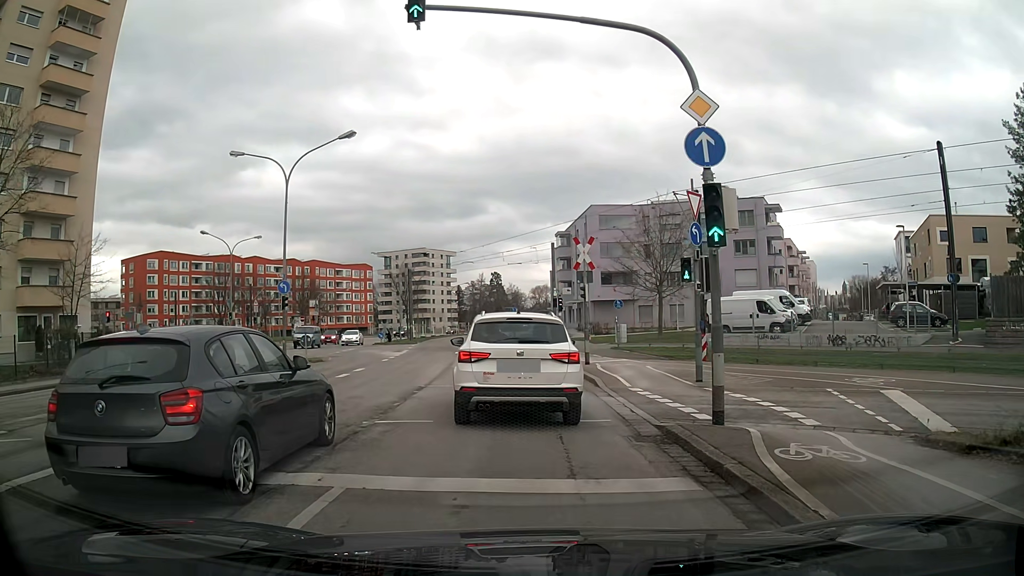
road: secondary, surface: asphalt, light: Day
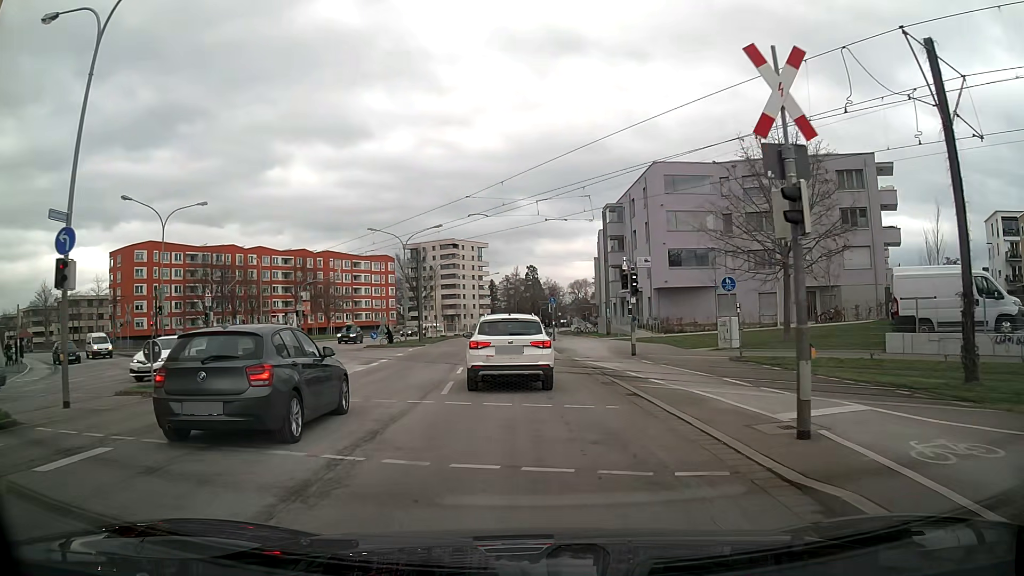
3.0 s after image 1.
(-0.7, +18.0) m; -4°
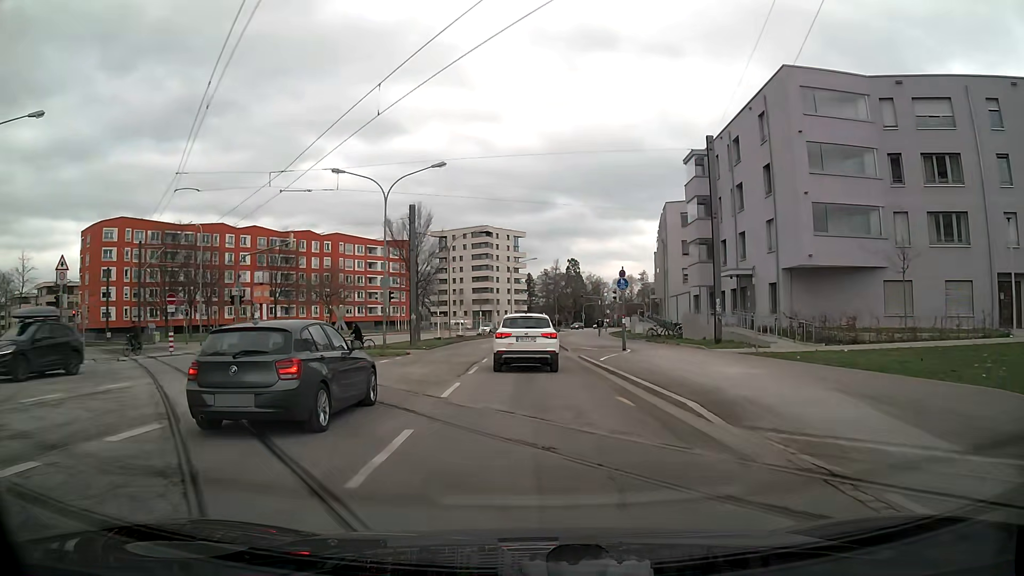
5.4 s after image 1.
(-0.6, +21.7) m; -4°
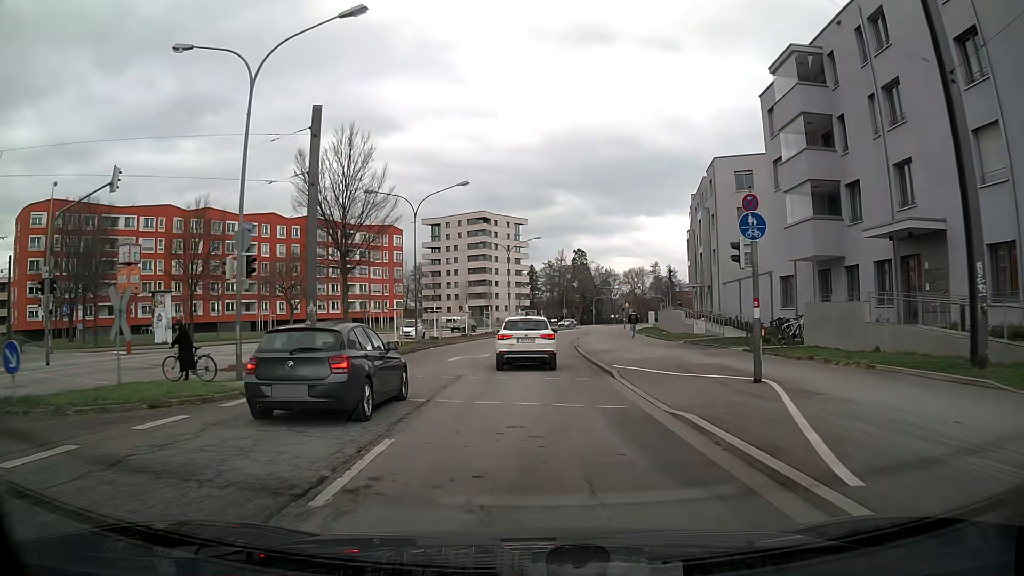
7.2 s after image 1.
(+0.3, +19.2) m; +1°
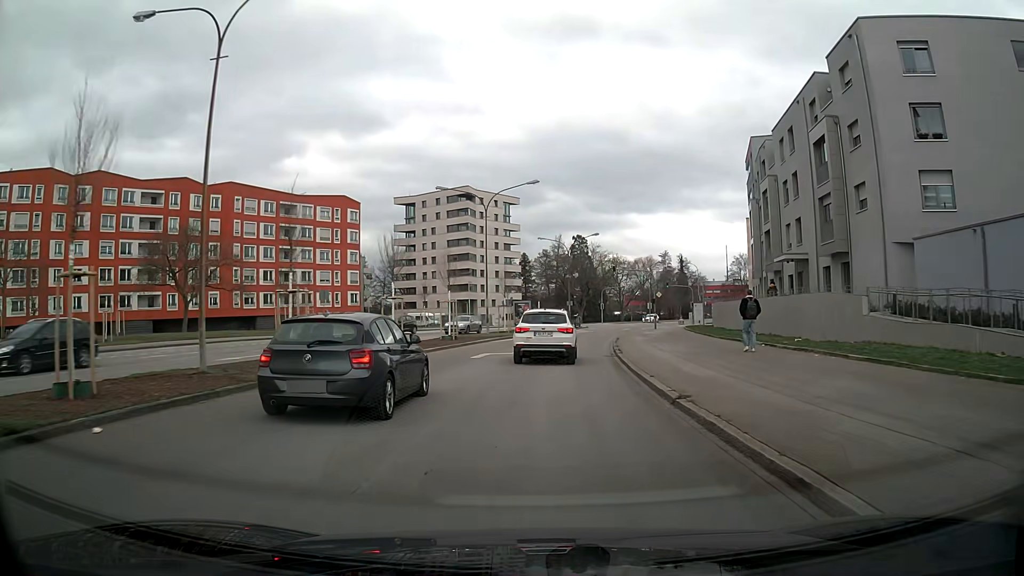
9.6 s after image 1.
(0.0, +27.4) m; 0°
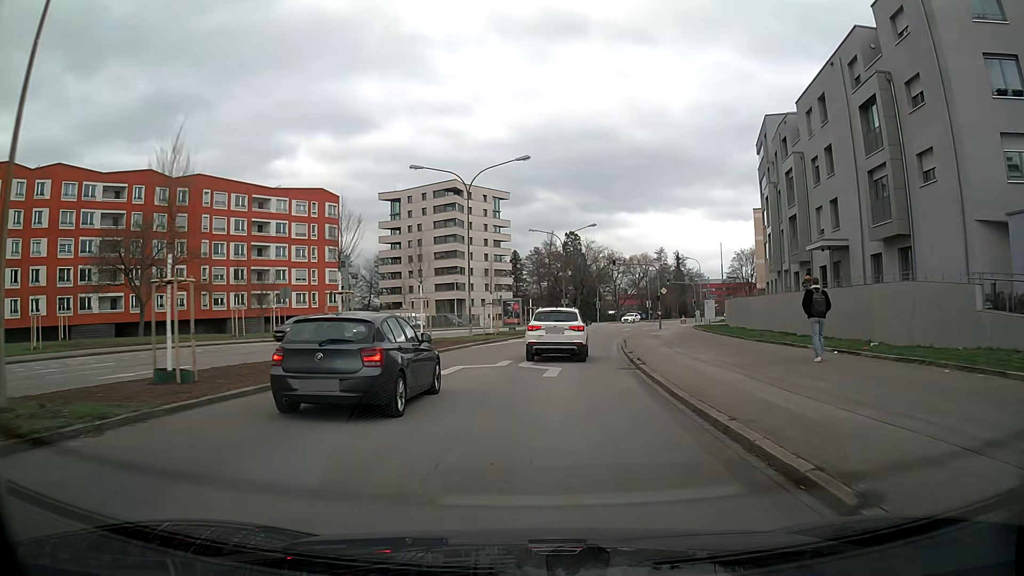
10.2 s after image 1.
(+0.1, +6.5) m; +1°
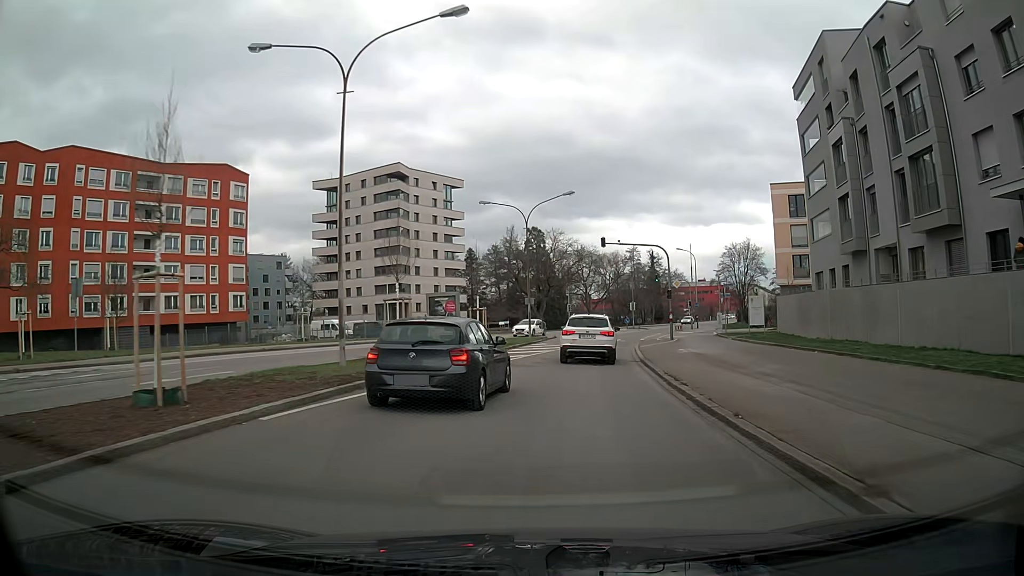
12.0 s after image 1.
(+0.5, +19.2) m; +3°
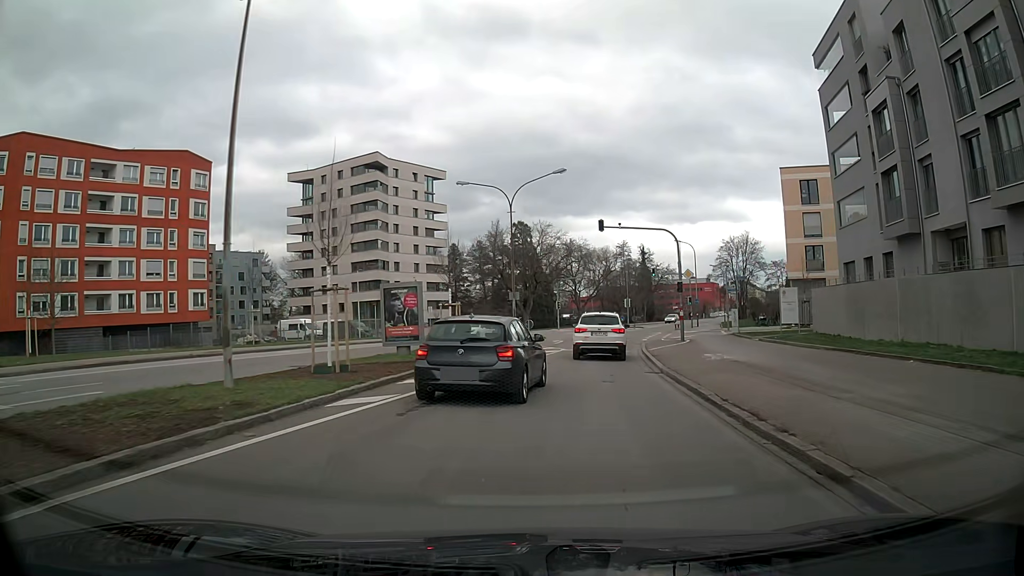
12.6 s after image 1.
(+0.1, +6.3) m; +1°
(0, +10) (+1, +20) (+2, +30) (+4, +40) (+6, +49) (+9, +59) (+12, +69) (+15, +78) (+18, +88) (+22, +97) m
